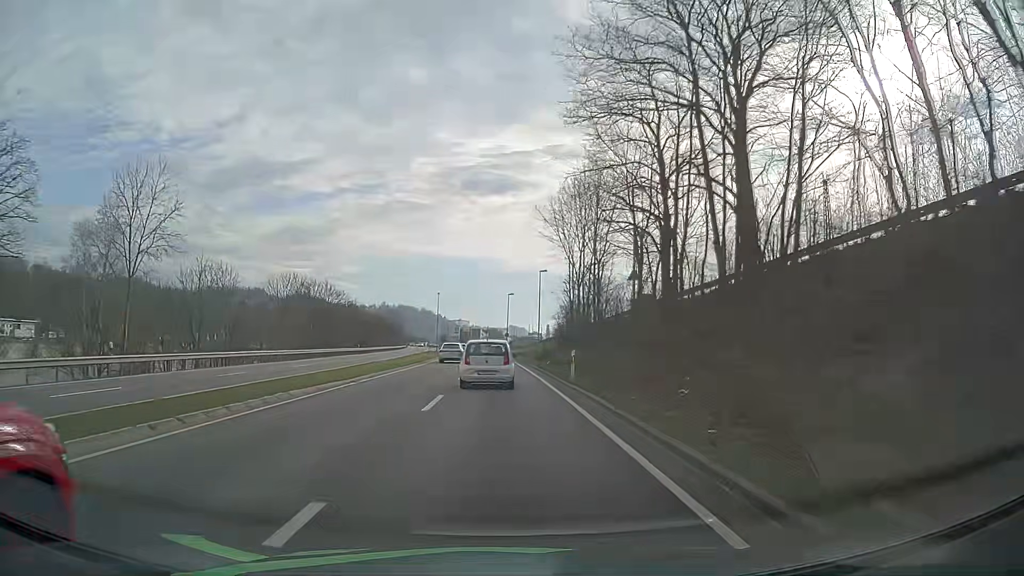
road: primary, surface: asphalt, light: Day
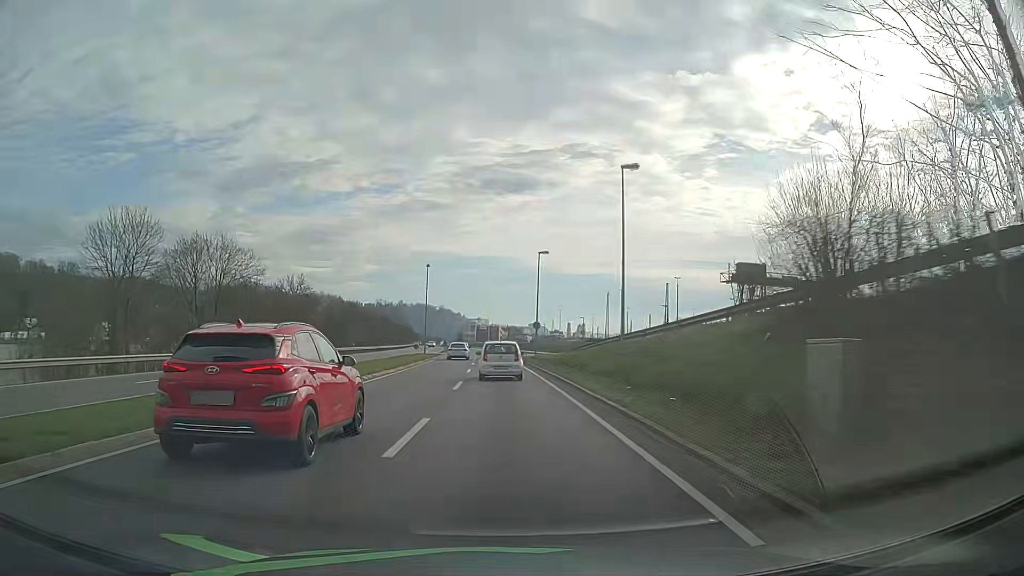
(-0.5, +41.6) m; -2°
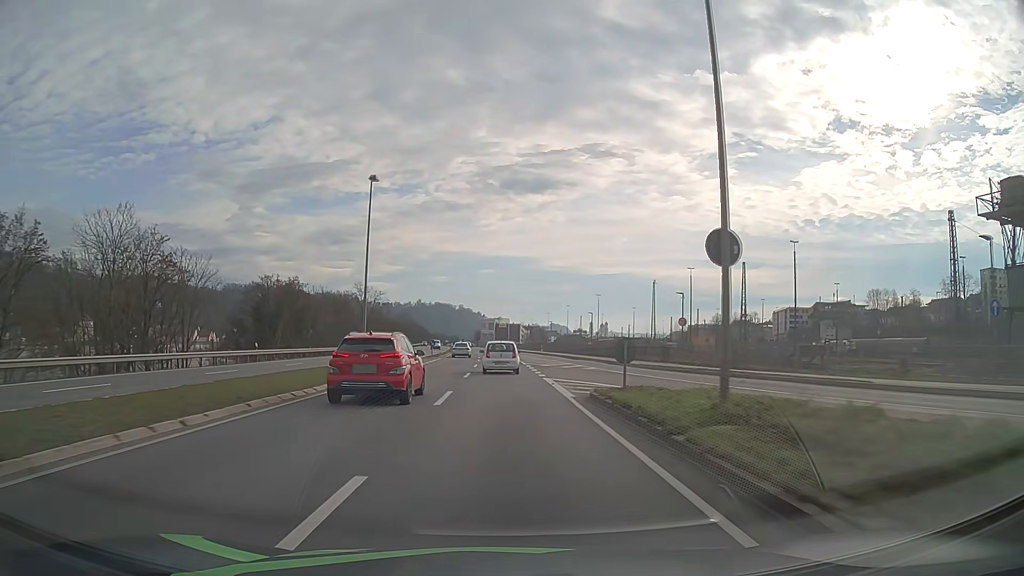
(-0.5, +41.6) m; -2°
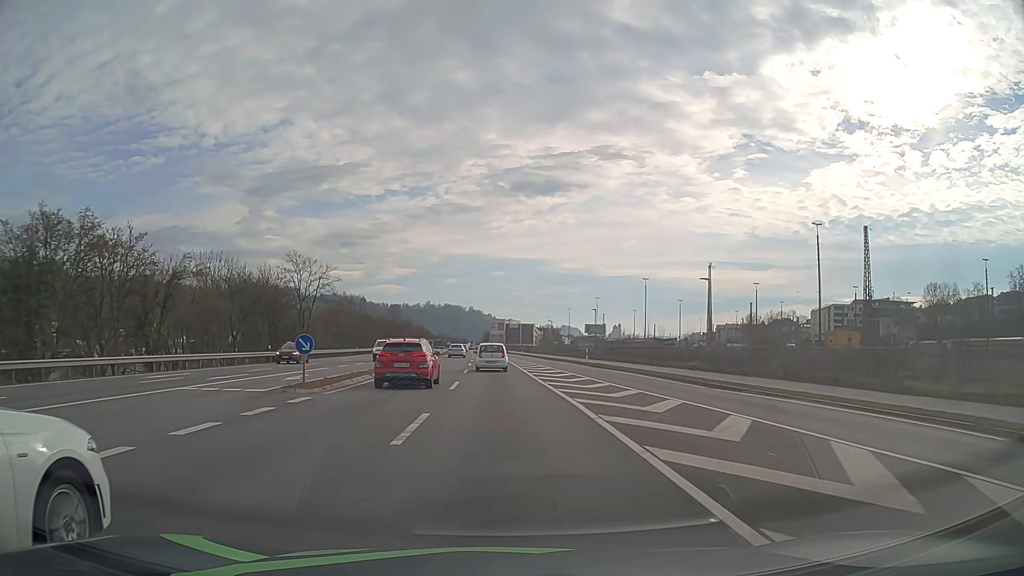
(-0.4, +41.9) m; -1°
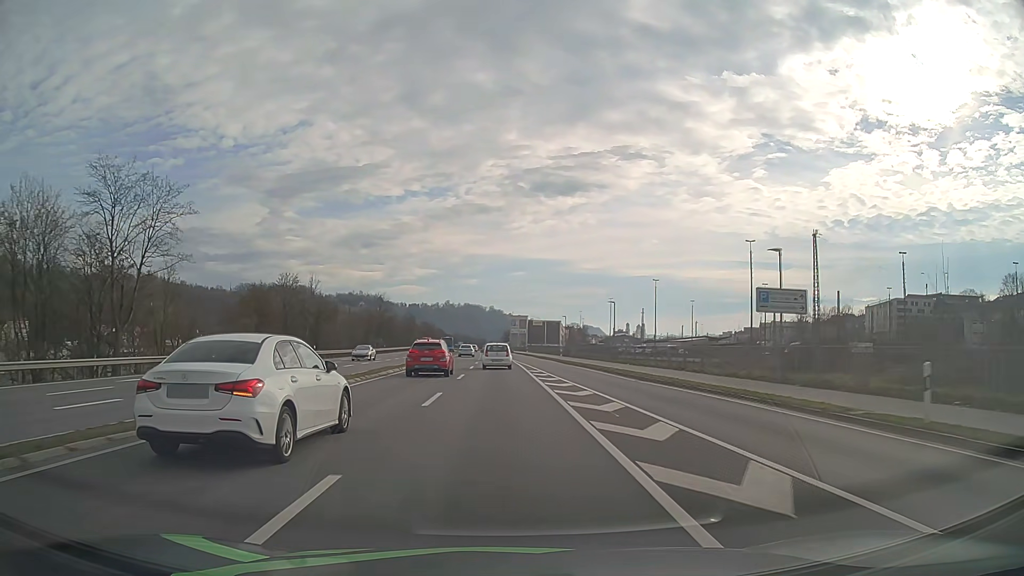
(-0.5, +42.4) m; -2°
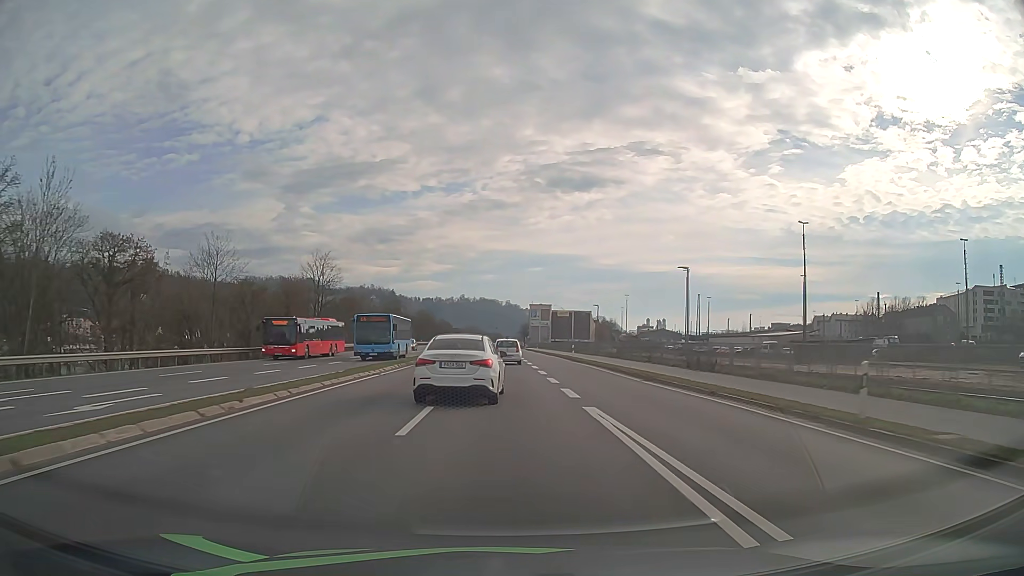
(-0.8, +53.4) m; -2°
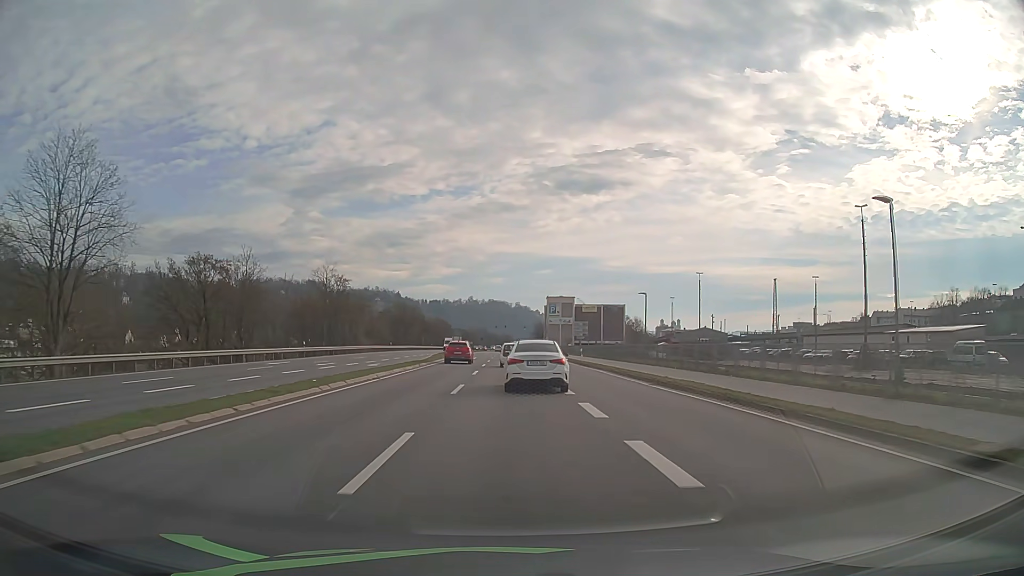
(-0.3, +51.5) m; -1°
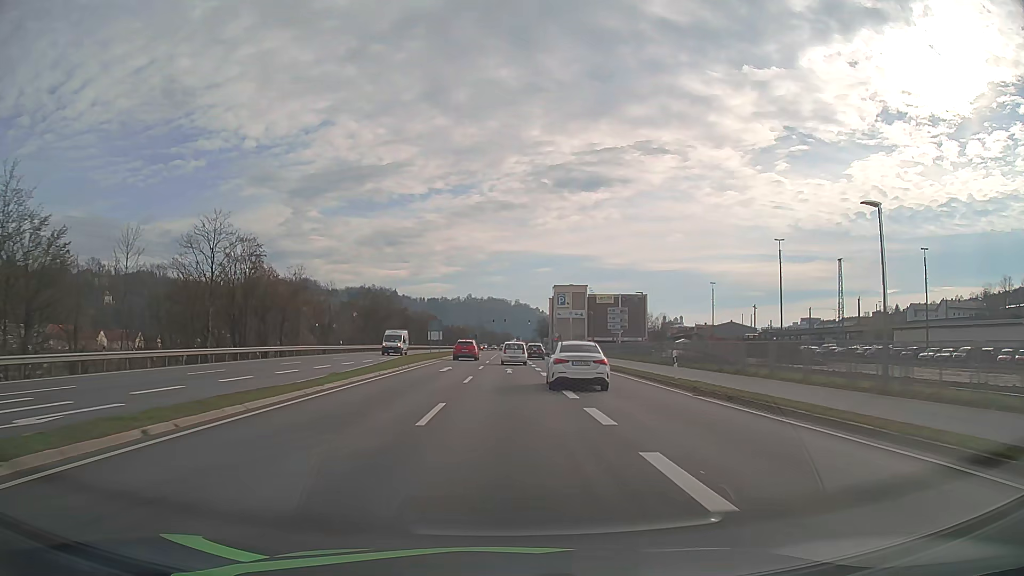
(0.0, +31.0) m; 0°
(0, +10) (0, +20) (0, +30) (0, +40) (0, +50) (0, +60) (0, +70) (0, +80) (0, +90) (0, +100) m
